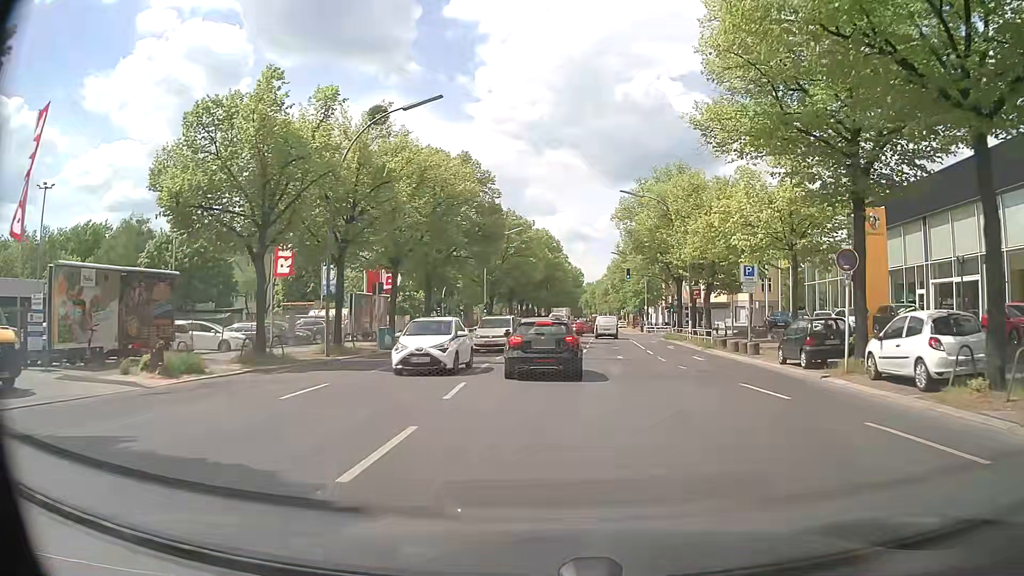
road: tertiary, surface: asphalt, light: Day
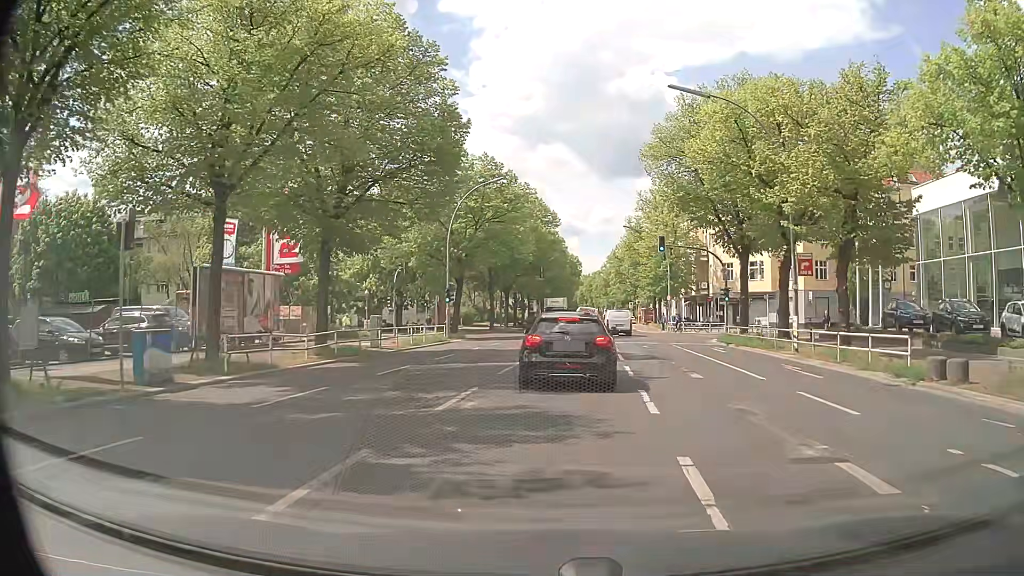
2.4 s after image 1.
(+0.1, +20.7) m; +1°
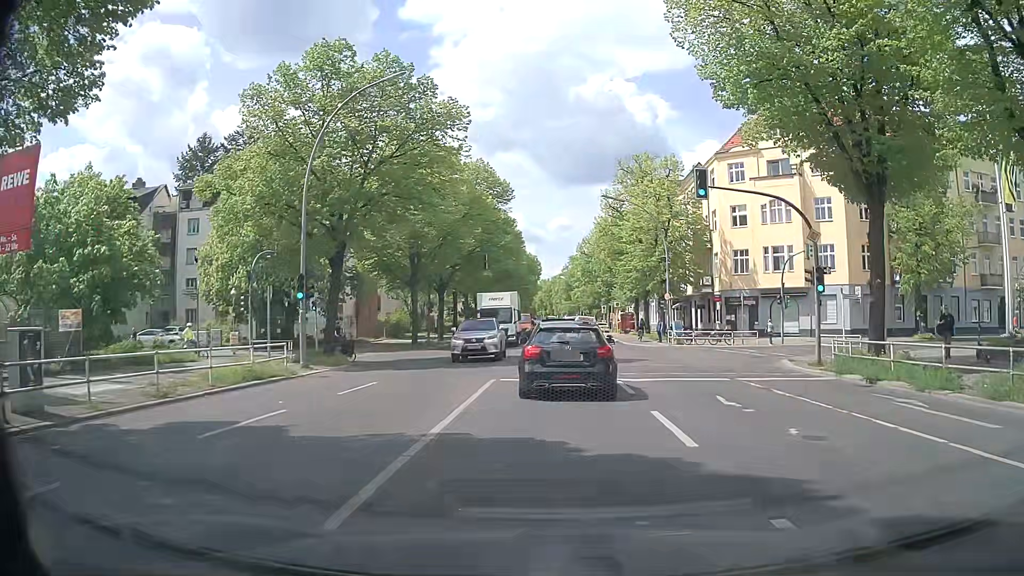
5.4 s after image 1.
(+0.7, +19.8) m; +3°
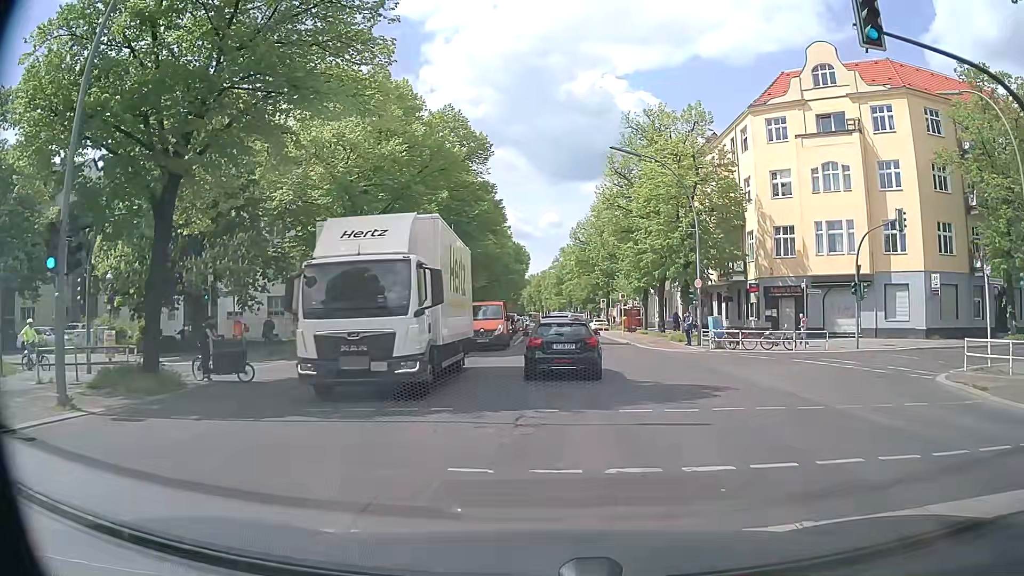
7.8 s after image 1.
(+0.1, +12.6) m; +1°
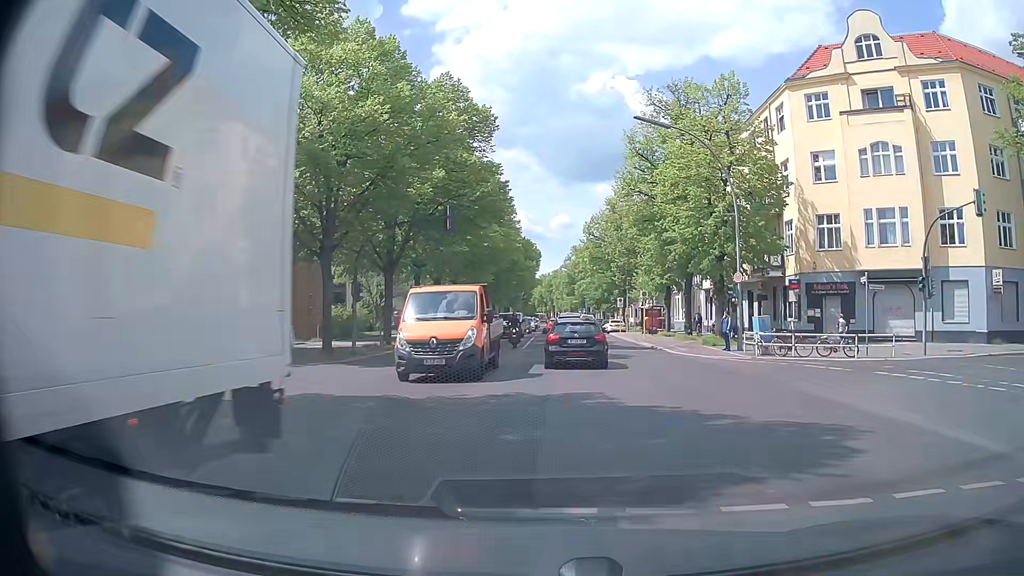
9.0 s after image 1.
(0.0, +5.4) m; 0°
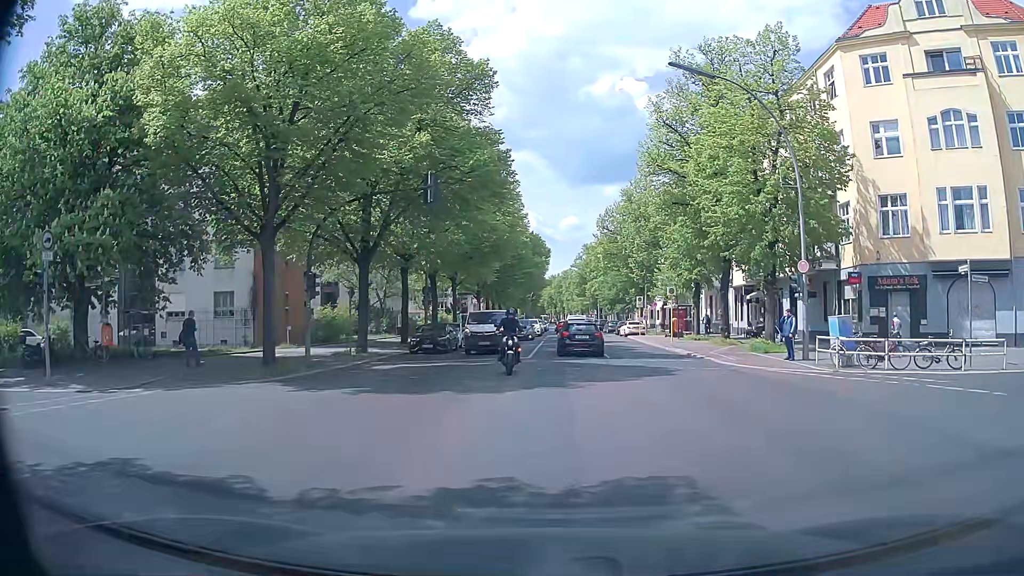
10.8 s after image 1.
(0.0, +6.8) m; -1°
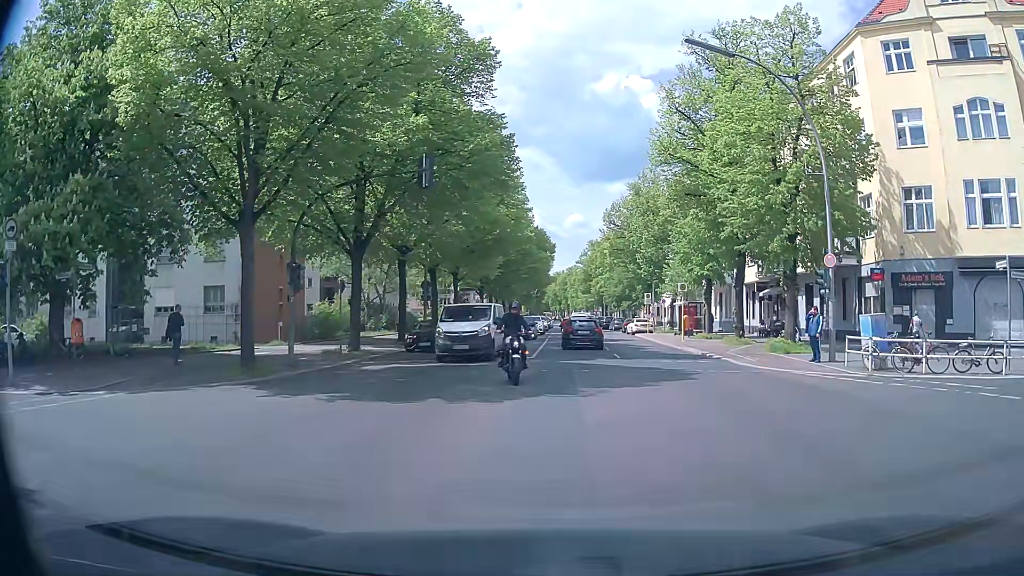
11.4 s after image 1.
(0.0, +1.8) m; -1°
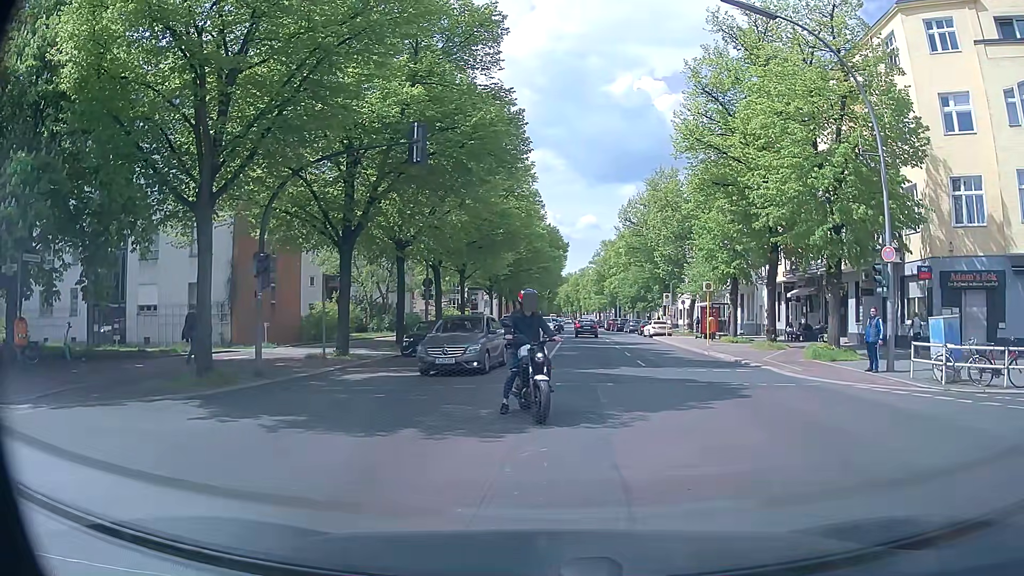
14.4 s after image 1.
(+0.1, +3.1) m; +1°
